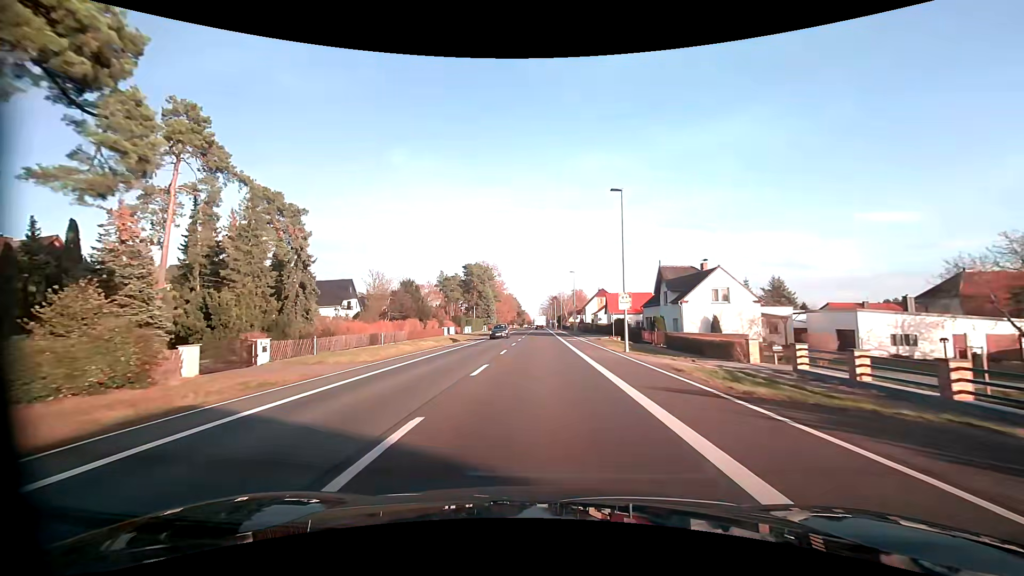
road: primary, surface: asphalt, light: Day
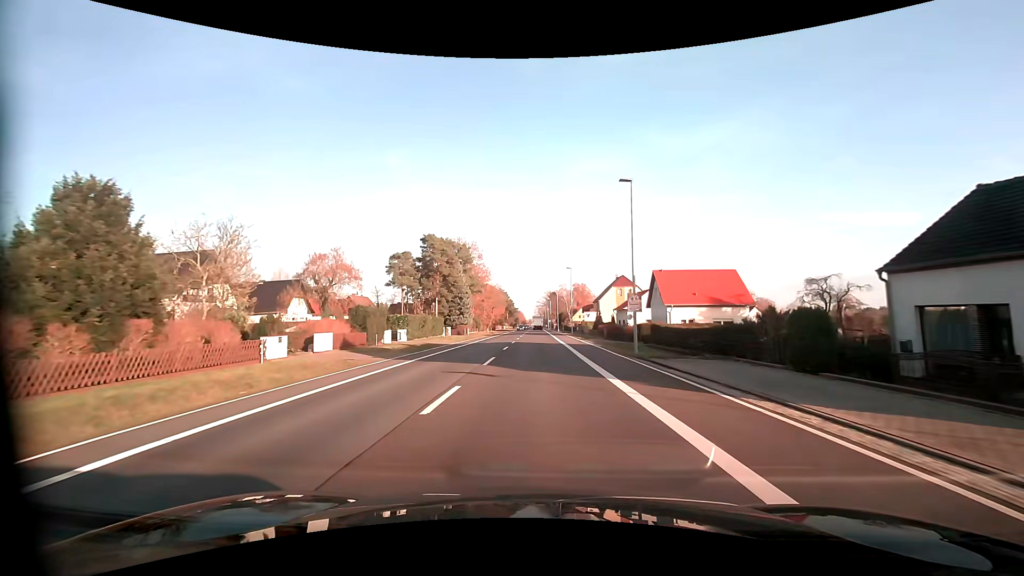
(+0.2, +41.8) m; 0°
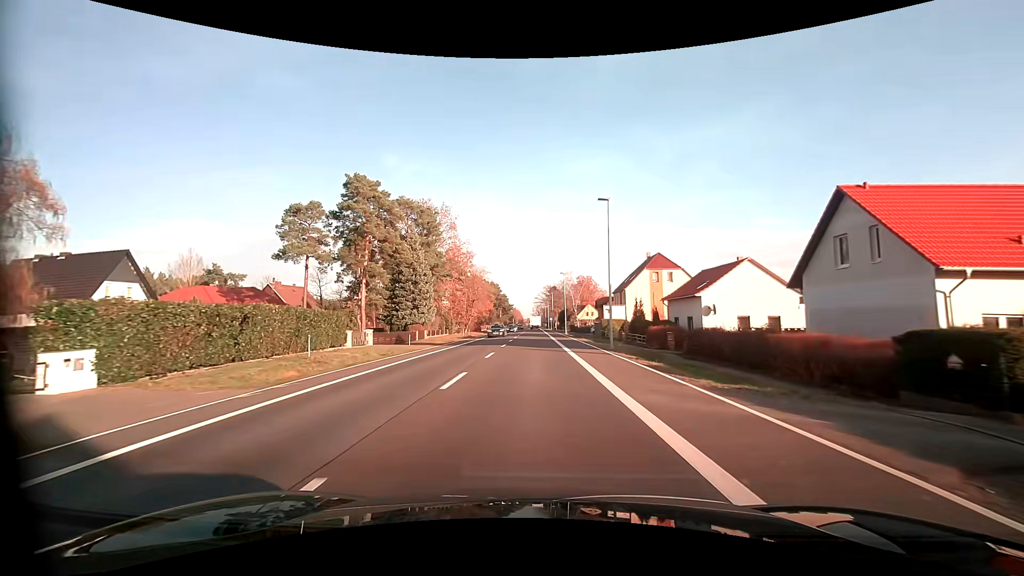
(+0.3, +33.5) m; 0°
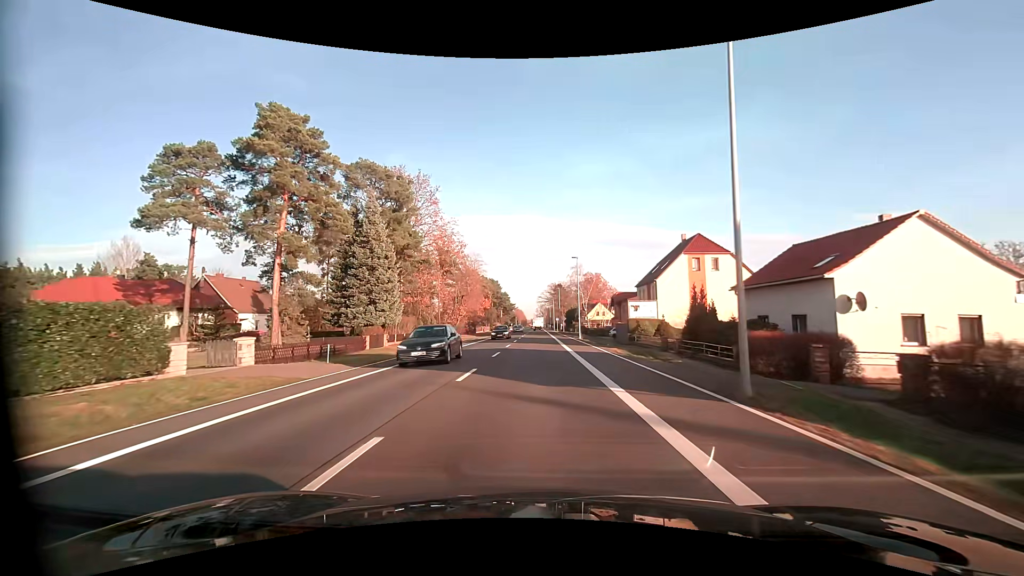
(-0.1, +16.7) m; -1°
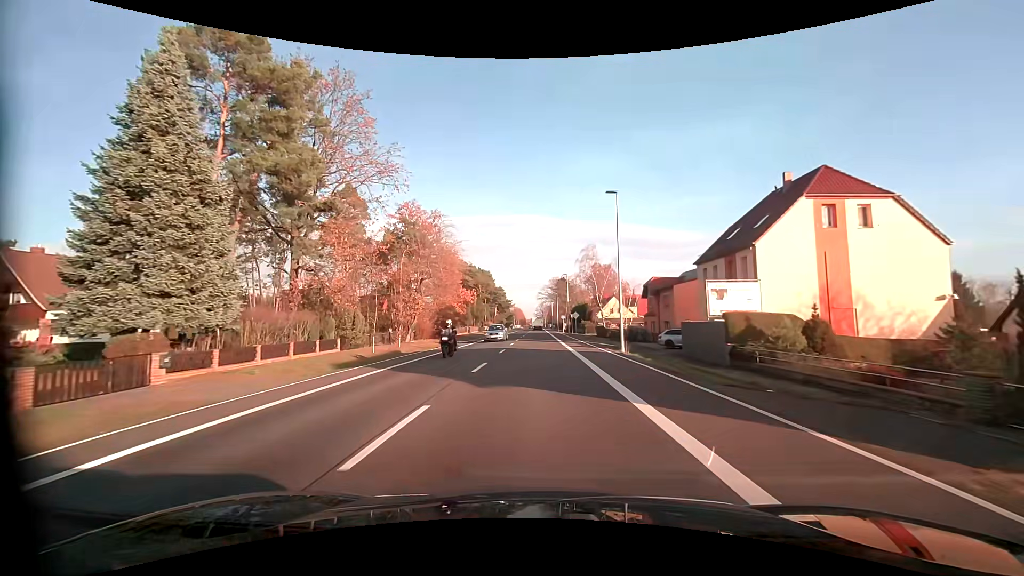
(0.0, +25.1) m; 0°
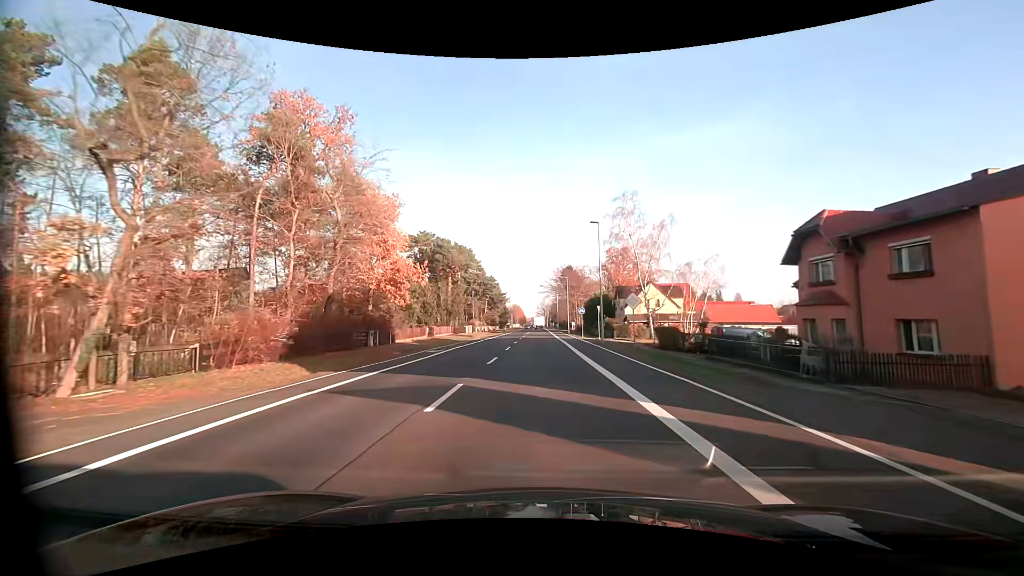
(-0.1, +33.6) m; 0°
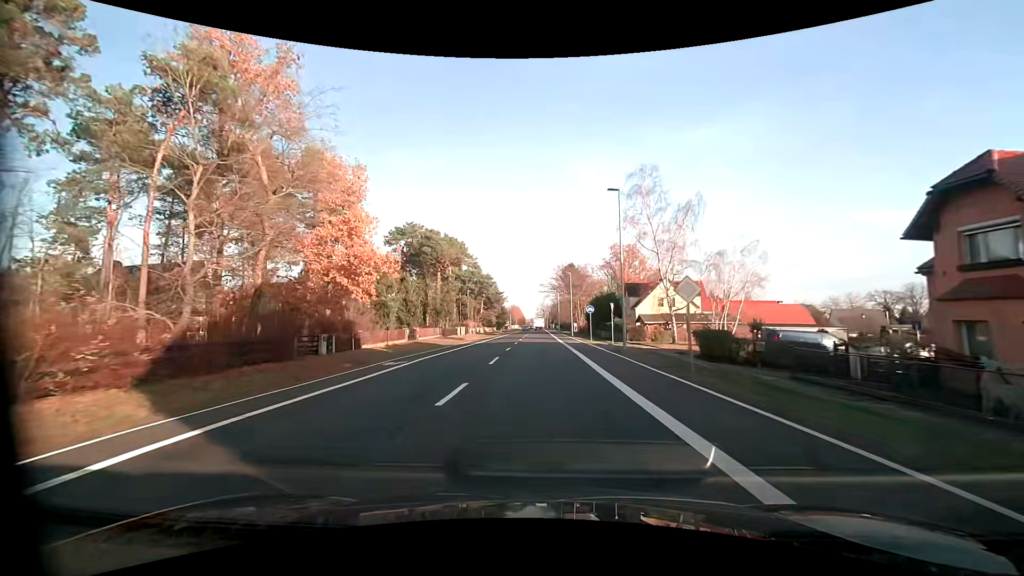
(0.0, +8.4) m; 0°
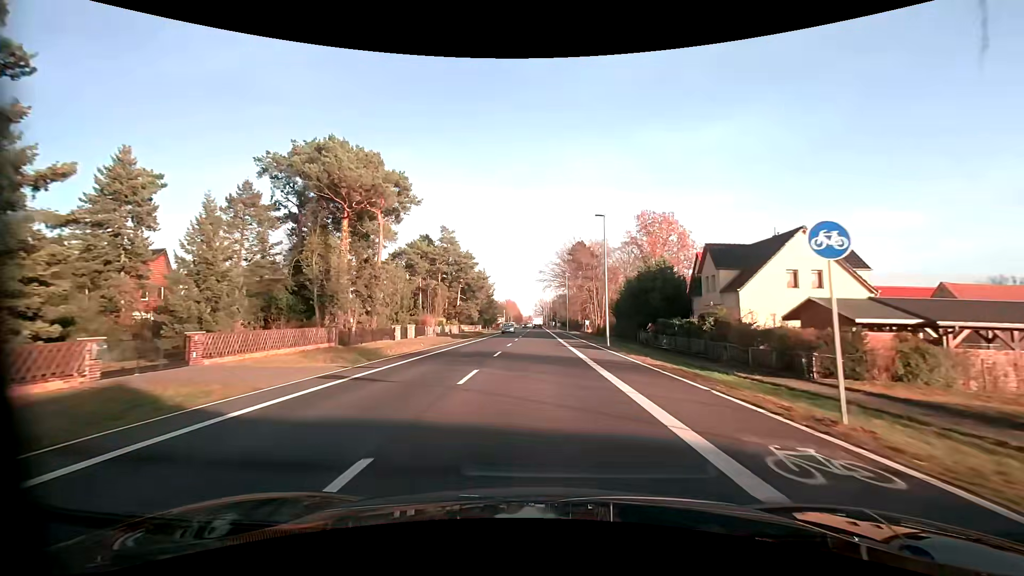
(+0.1, +33.8) m; 0°
(0, +10) (0, +20) (0, +30) (0, +40) (0, +50) (0, +60) (0, +70) (0, +80) (0, +90) (0, +100) m
